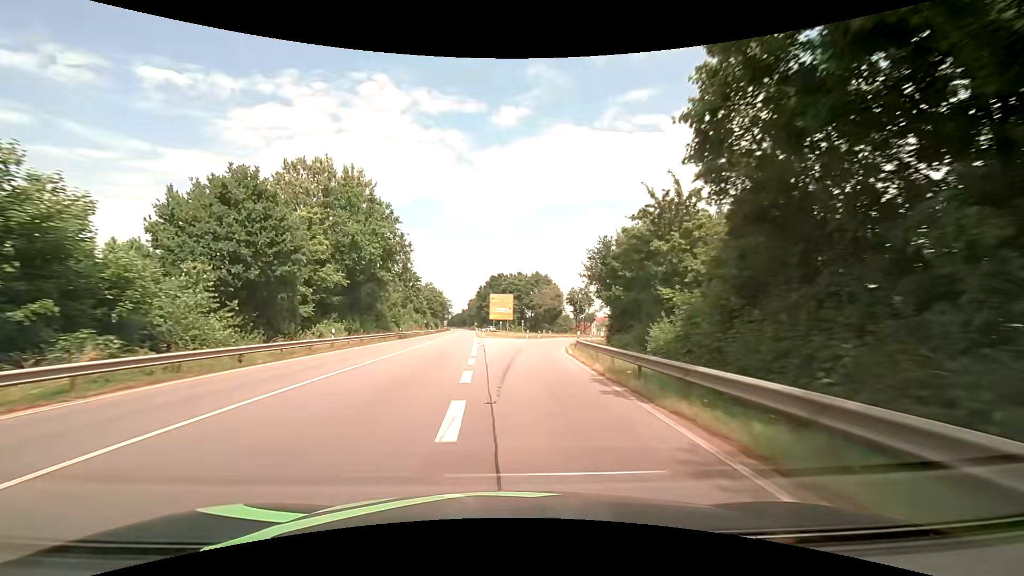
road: primary_link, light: Day
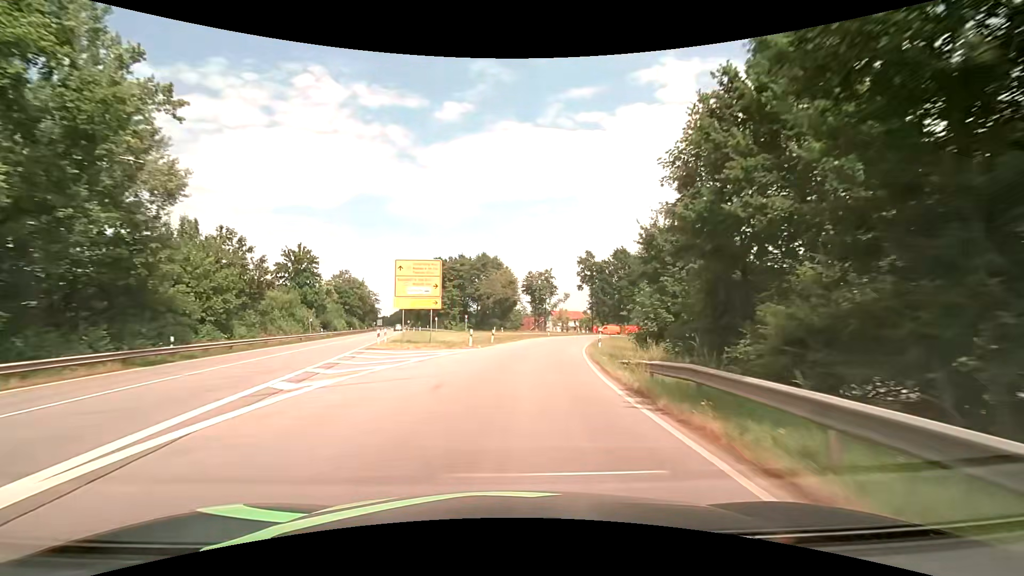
(+1.3, +32.2) m; +6°
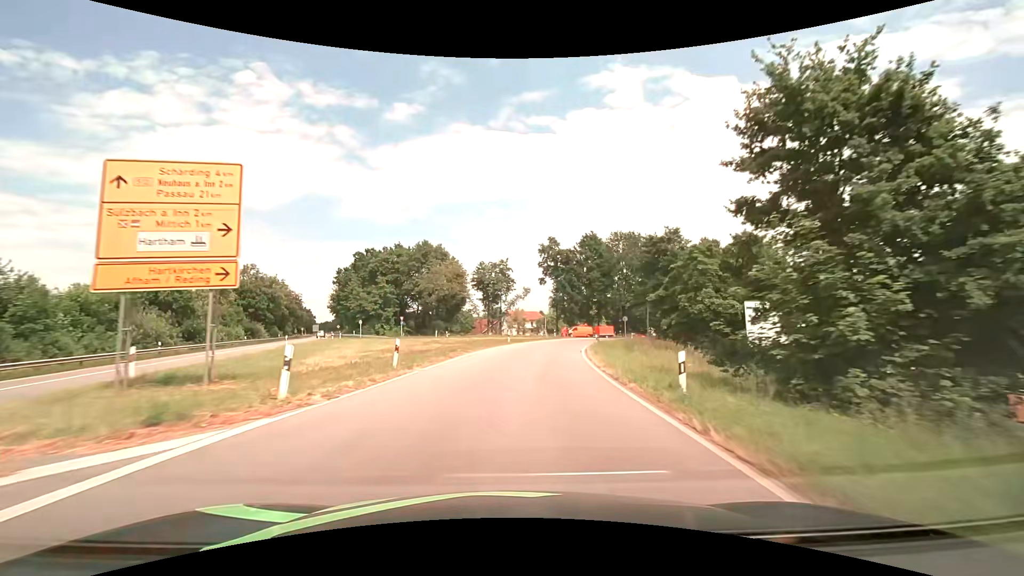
(+1.0, +20.1) m; +5°
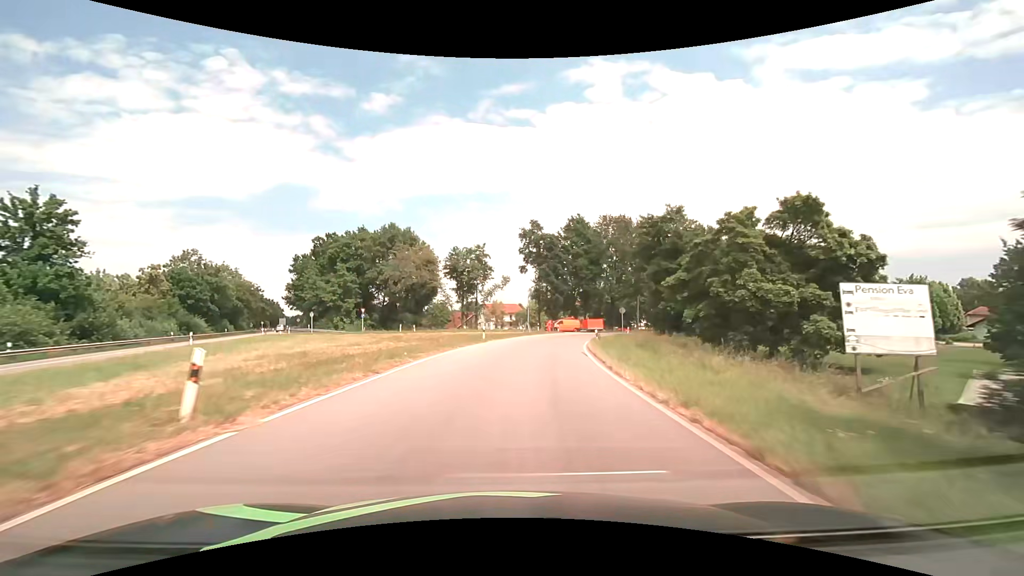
(+0.2, +9.7) m; +3°
